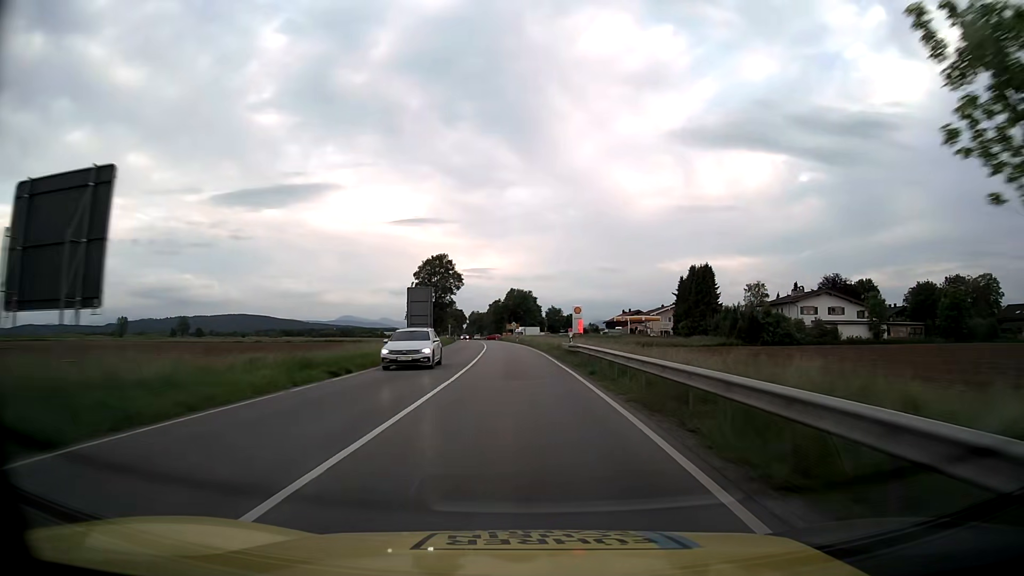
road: primary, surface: asphalt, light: Day
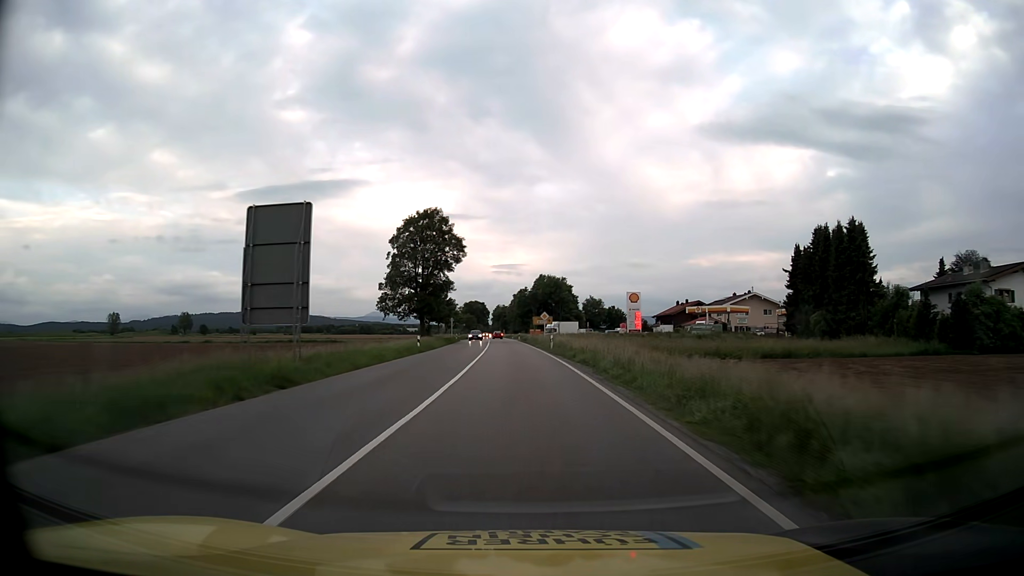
(-1.0, +40.8) m; -3°
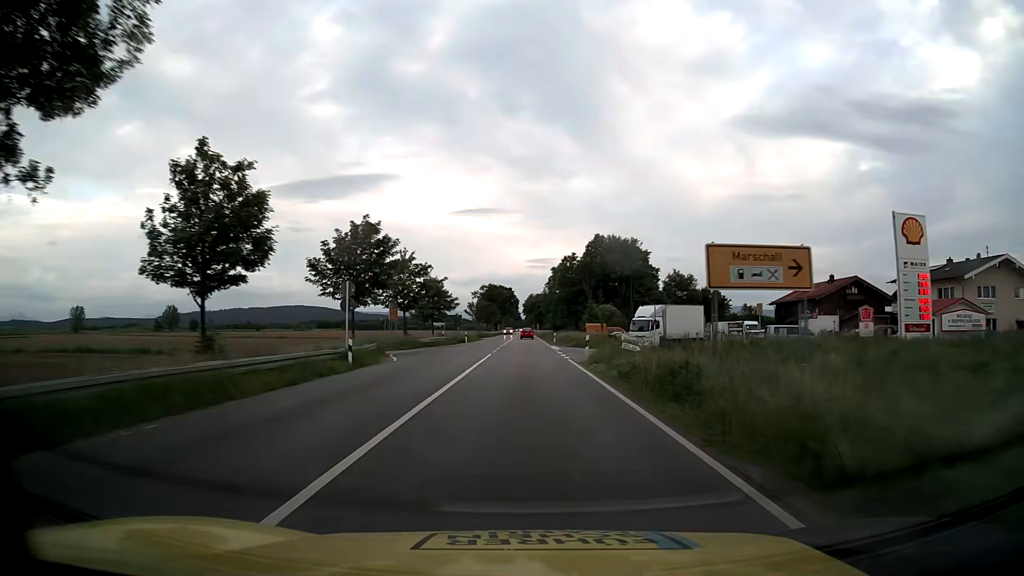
(-2.1, +67.8) m; -3°
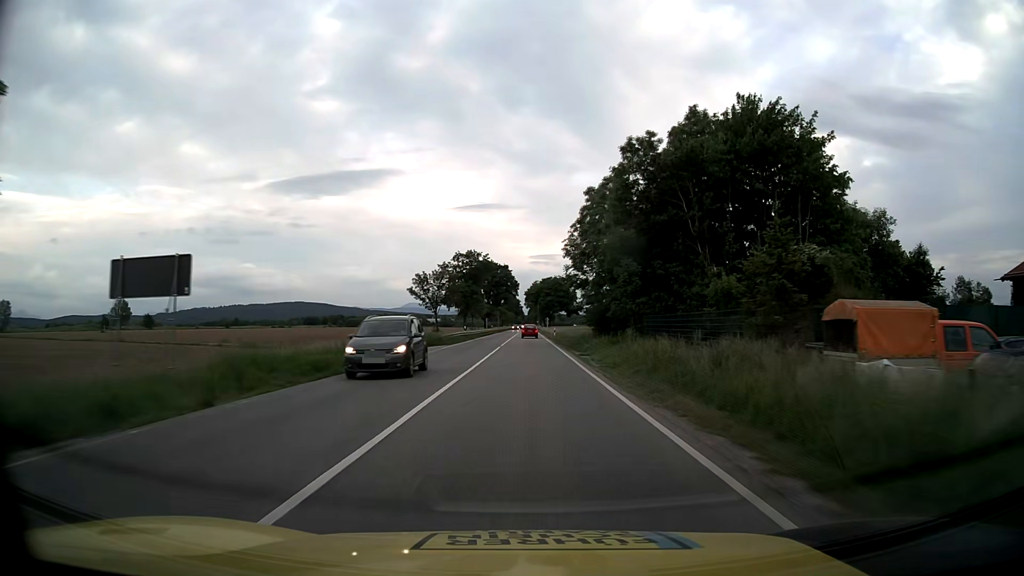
(-0.2, +62.9) m; 0°
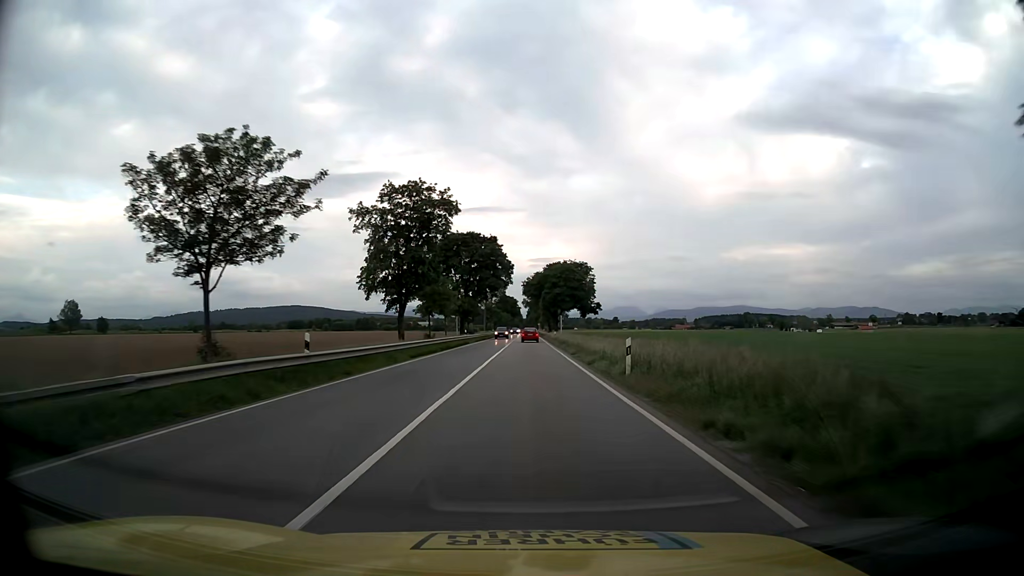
(-0.1, +48.3) m; 0°
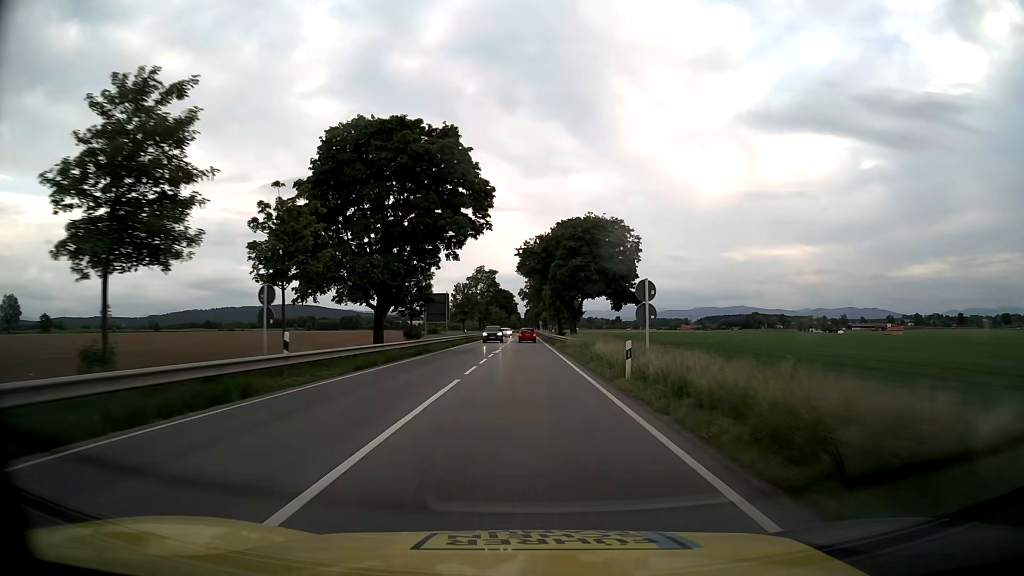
(+0.1, +49.7) m; 0°
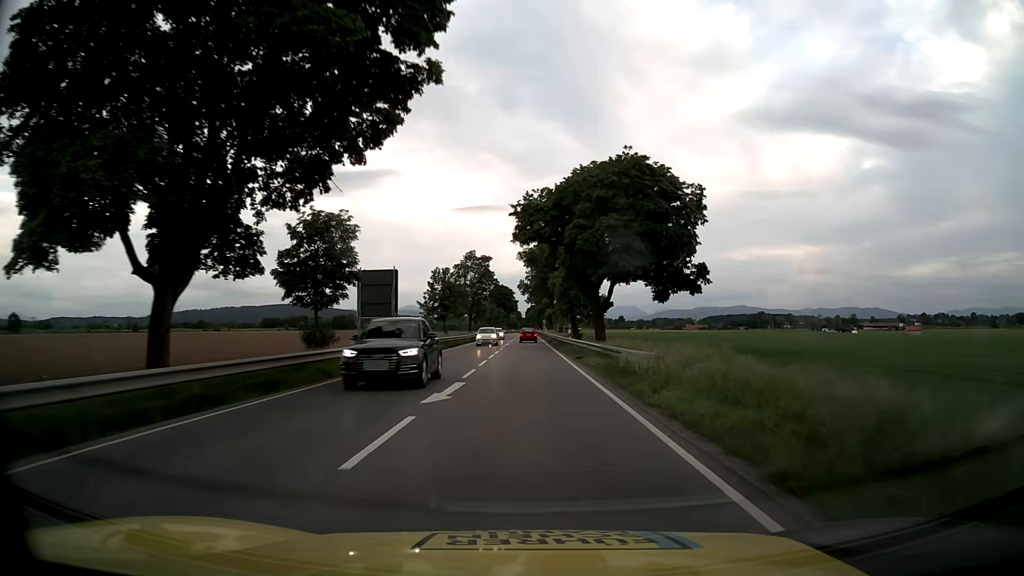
(-0.1, +25.3) m; 0°
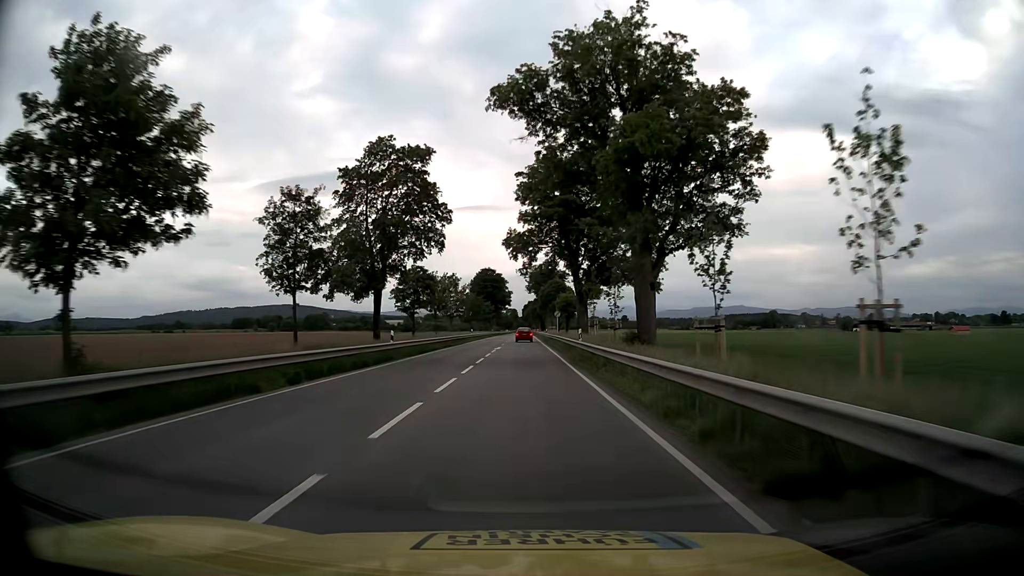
(+0.1, +64.4) m; 0°
(0, +10) (0, +20) (0, +30) (0, +40) (0, +50) (0, +60) (-1, +70) (-1, +80) (-1, +90) (-1, +100) m
